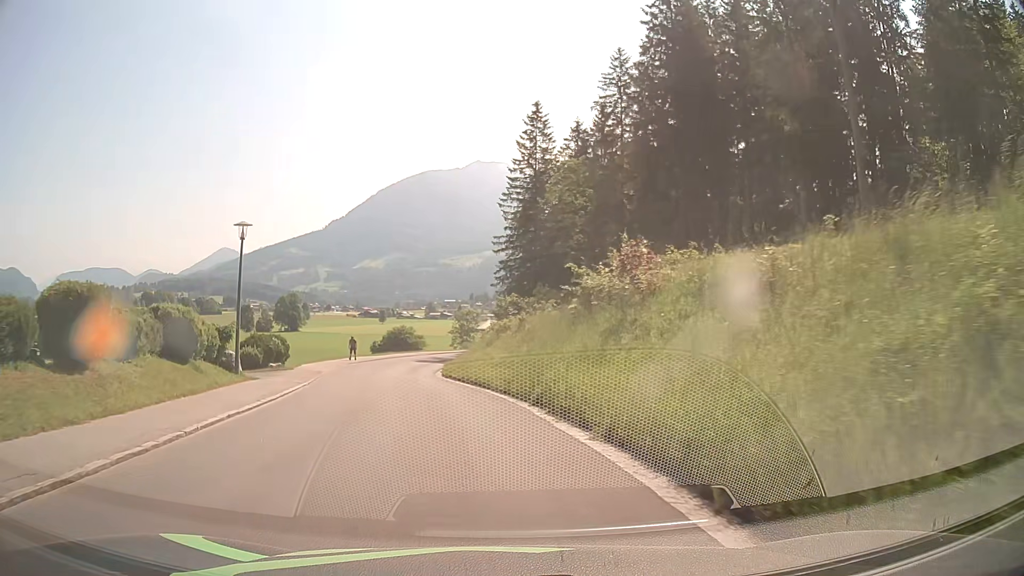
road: tertiary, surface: asphalt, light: Day
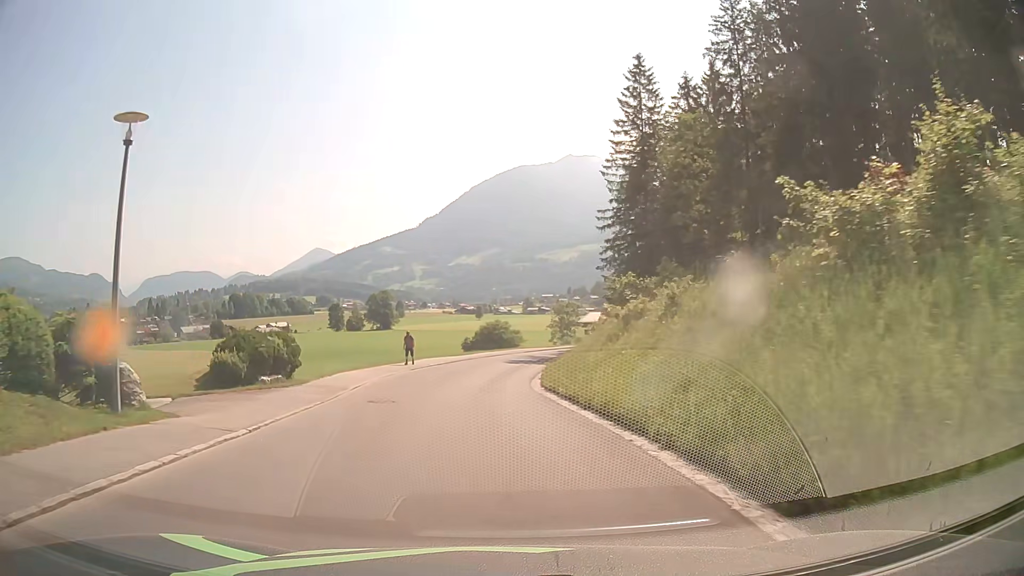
(-0.9, +11.9) m; -9°
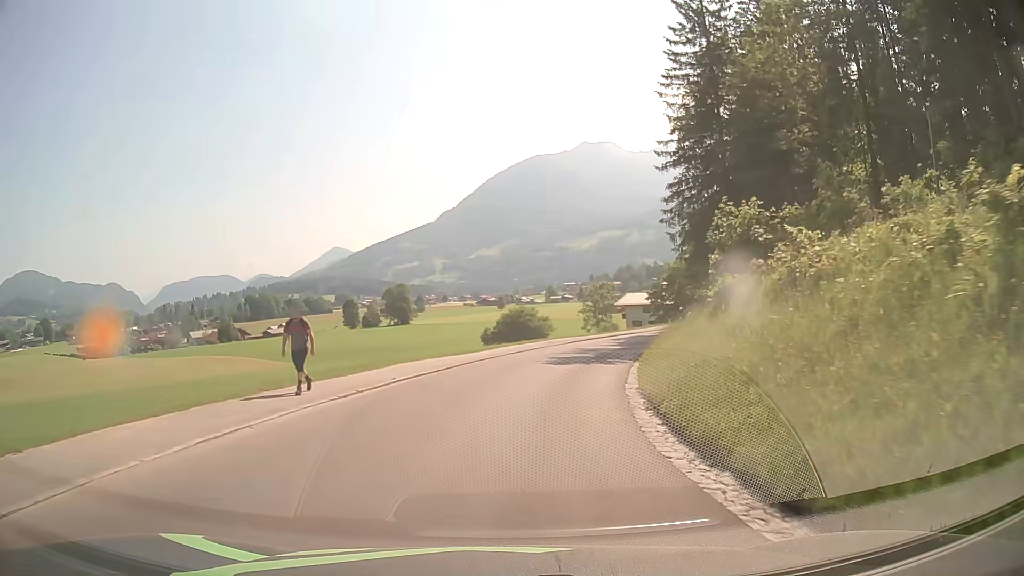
(-0.6, +18.2) m; -2°
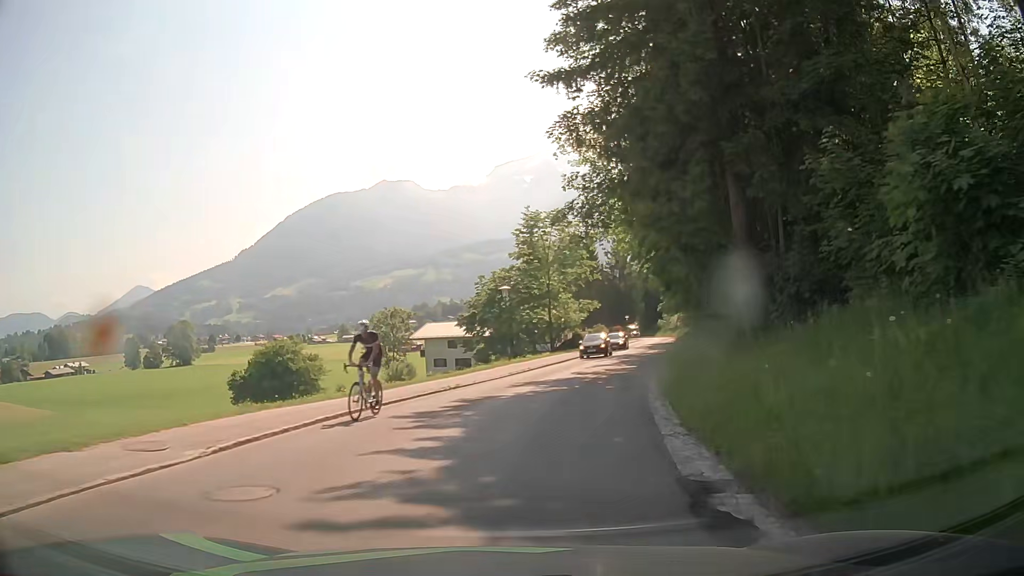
(+3.8, +29.5) m; +16°
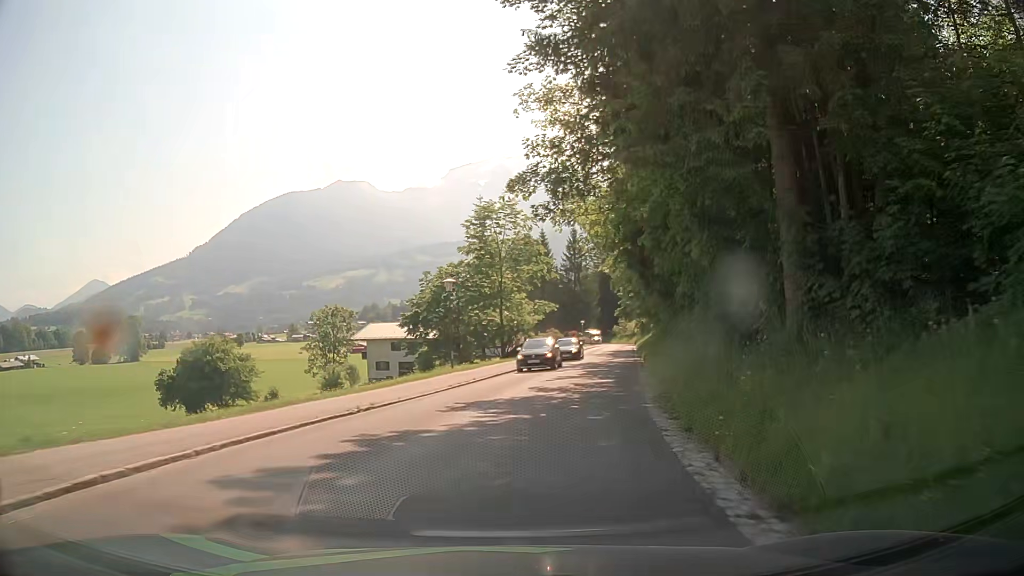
(+0.2, +5.9) m; +4°
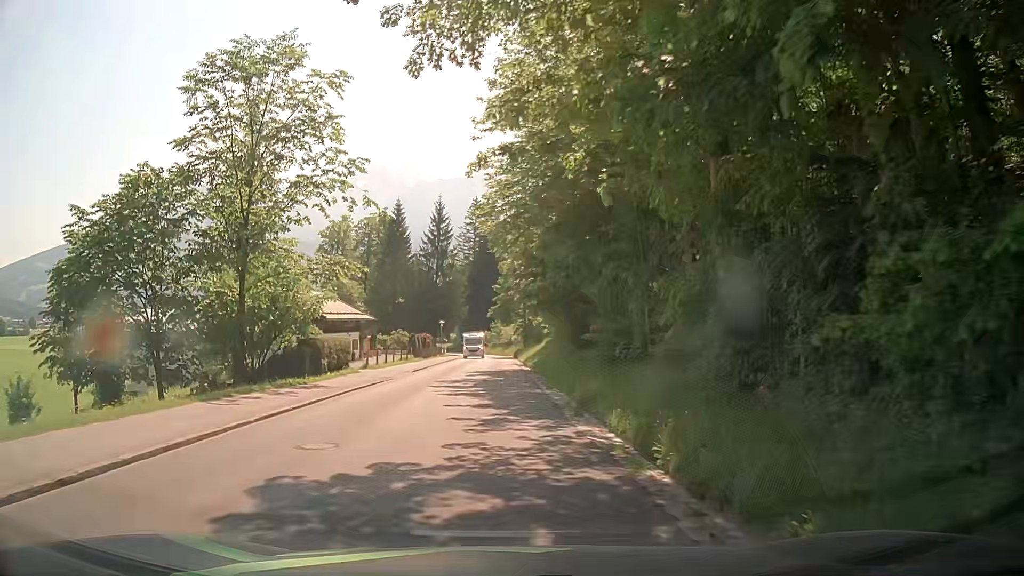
(+4.2, +29.7) m; +11°
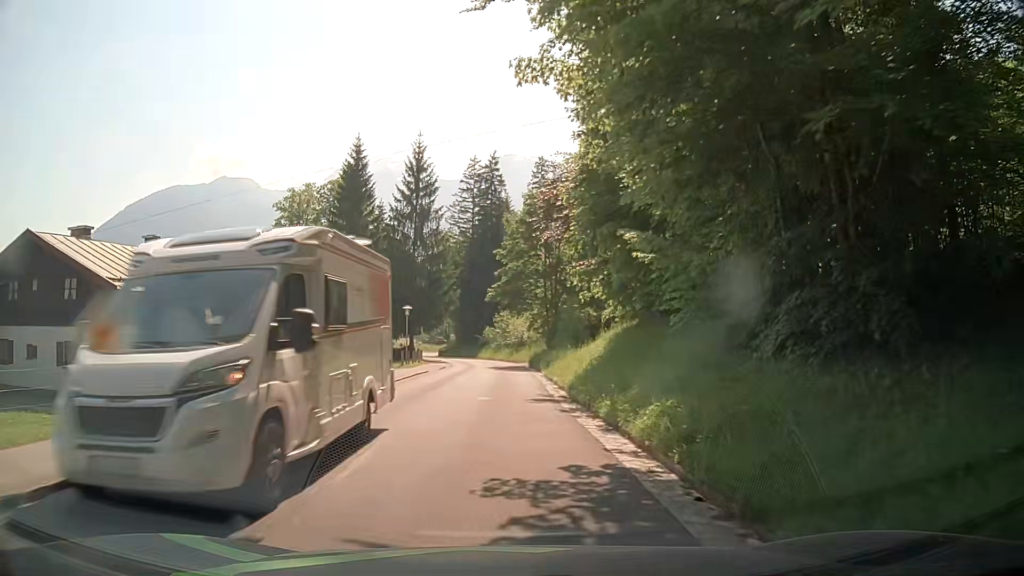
(+0.1, +30.6) m; +1°
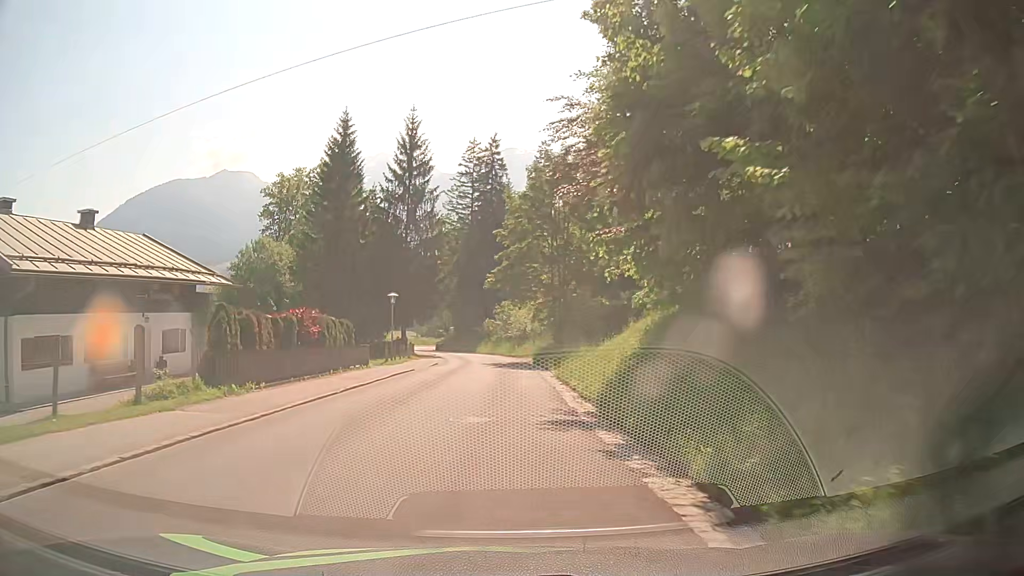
(0.0, +6.1) m; -1°
(0, +10) (0, +20) (0, +30) (0, +40) (0, +50) (-1, +60) (-4, +70) (-6, +79) (-9, +89) (-11, +99) m
